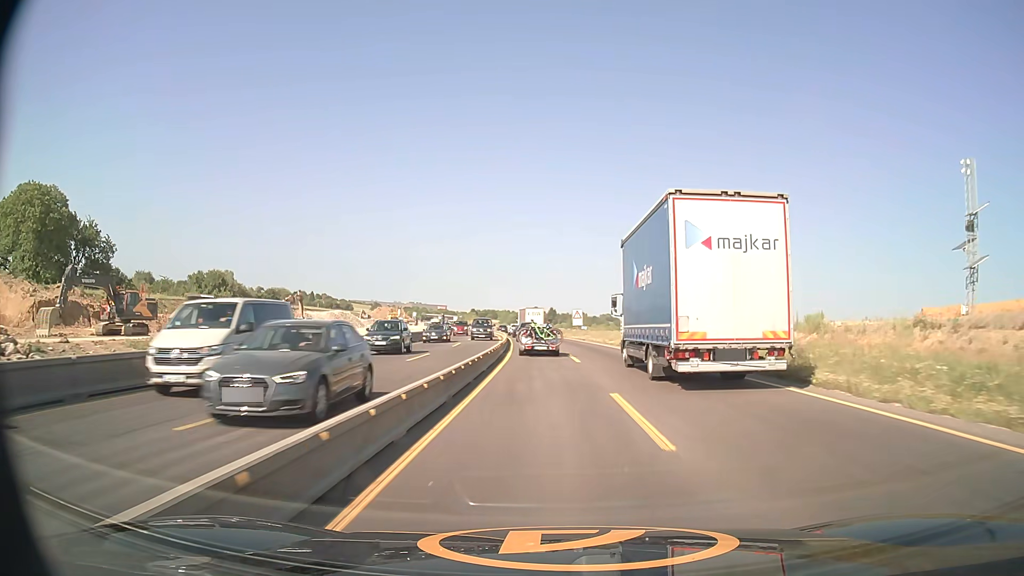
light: Day
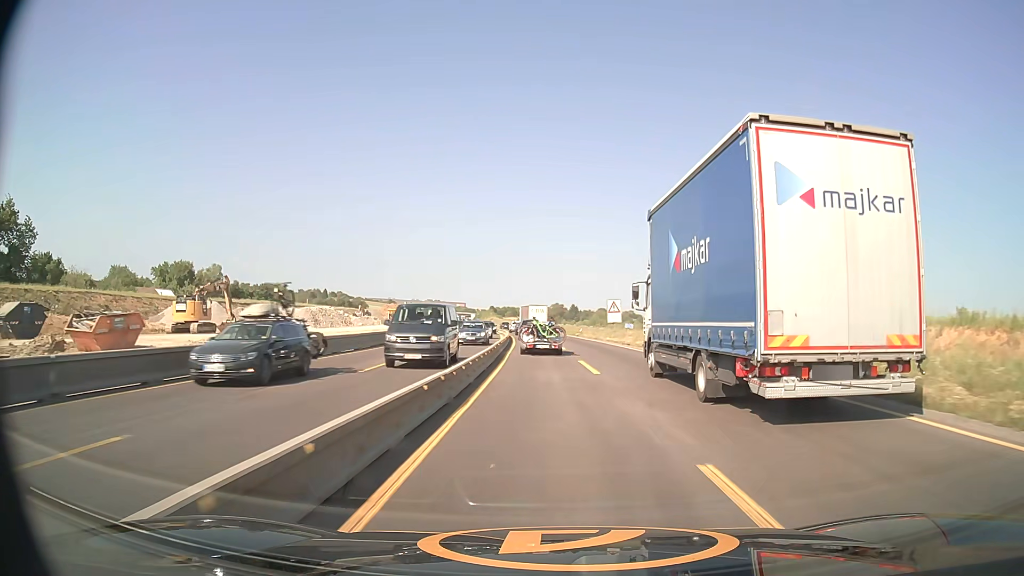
(-0.3, +24.7) m; -2°
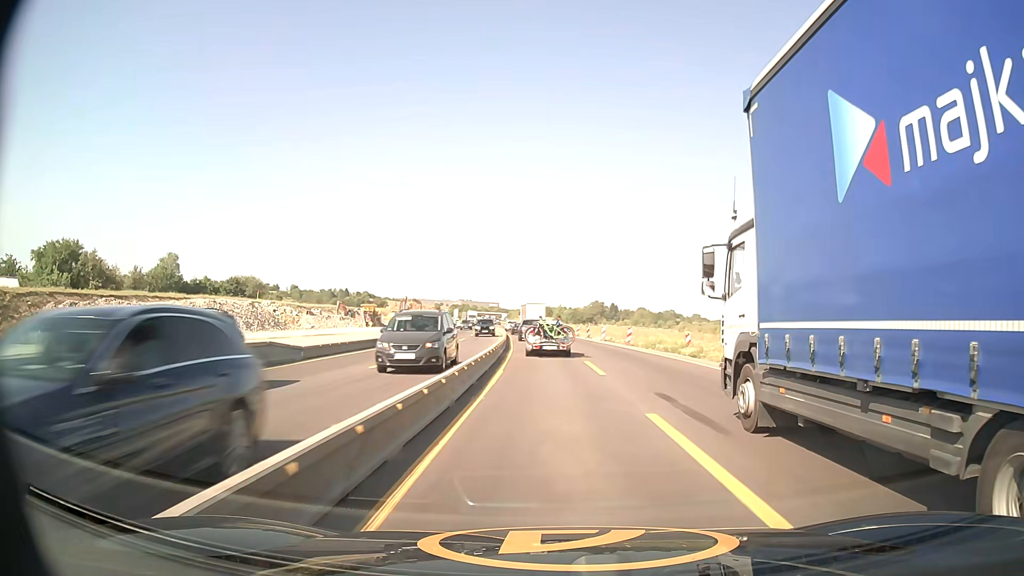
(-1.5, +48.7) m; -3°
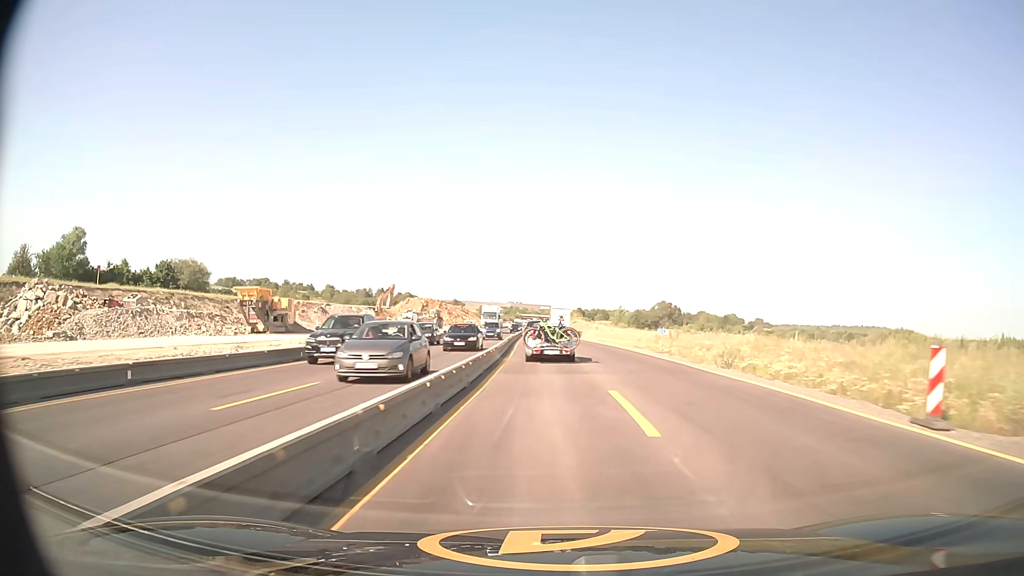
(-2.0, +60.7) m; -4°
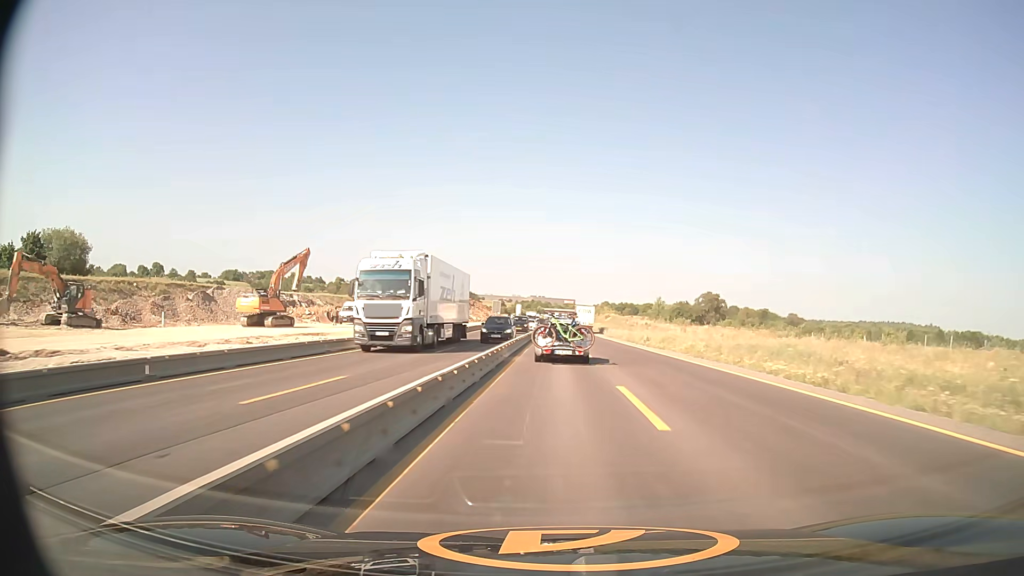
(-1.3, +48.8) m; -2°
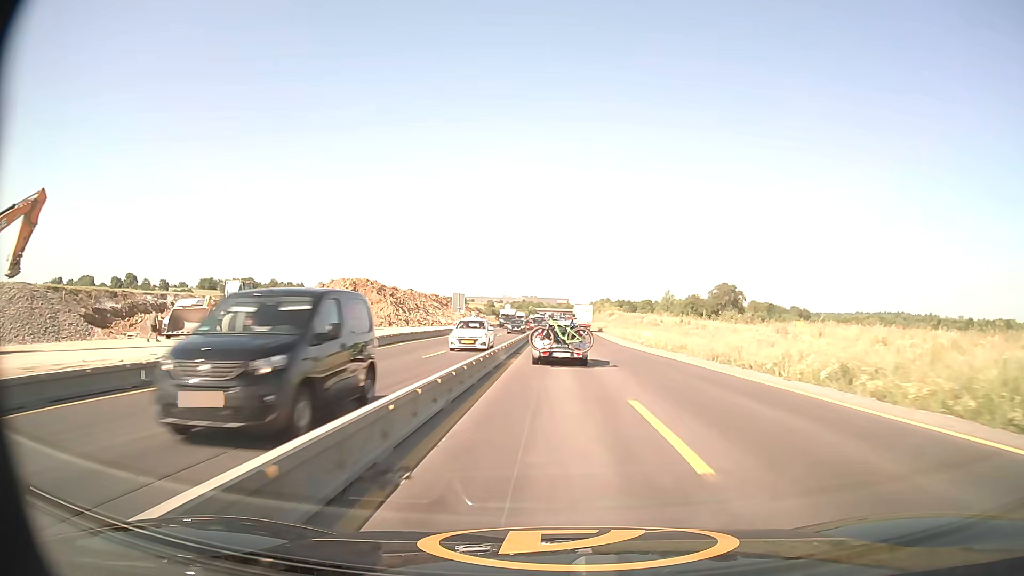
(+0.1, +36.2) m; +1°
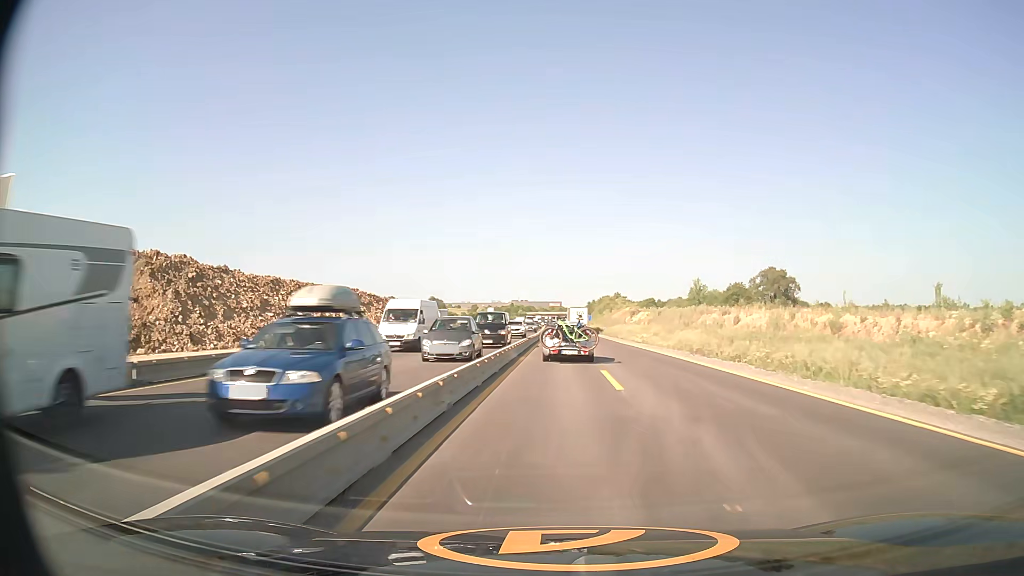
(+0.2, +60.2) m; +1°
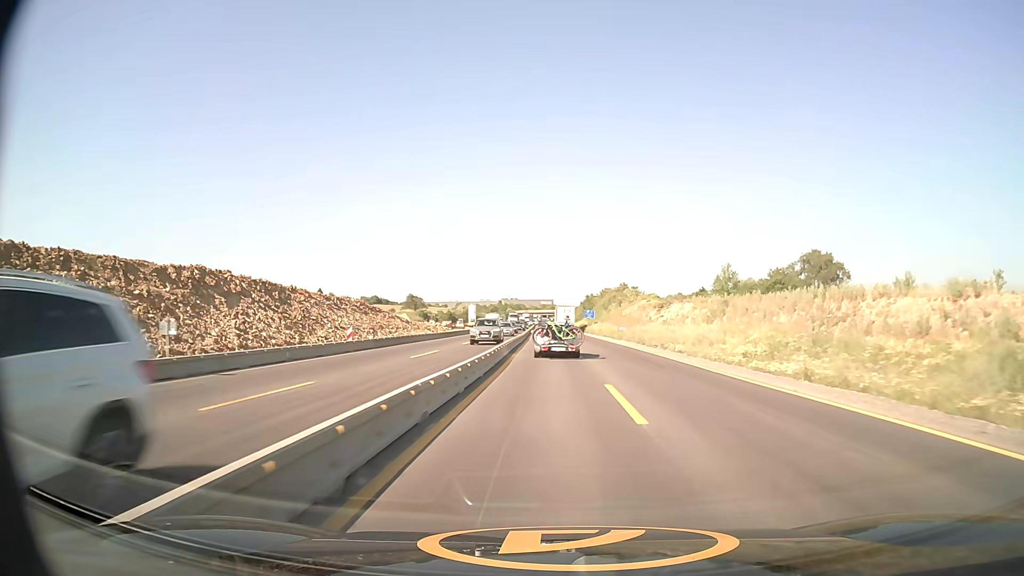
(+0.4, +37.3) m; +1°
(0, +10) (0, +20) (0, +30) (0, +40) (-1, +50) (-1, +60) (-1, +70) (-1, +80) (-1, +90) (-2, +100) m
